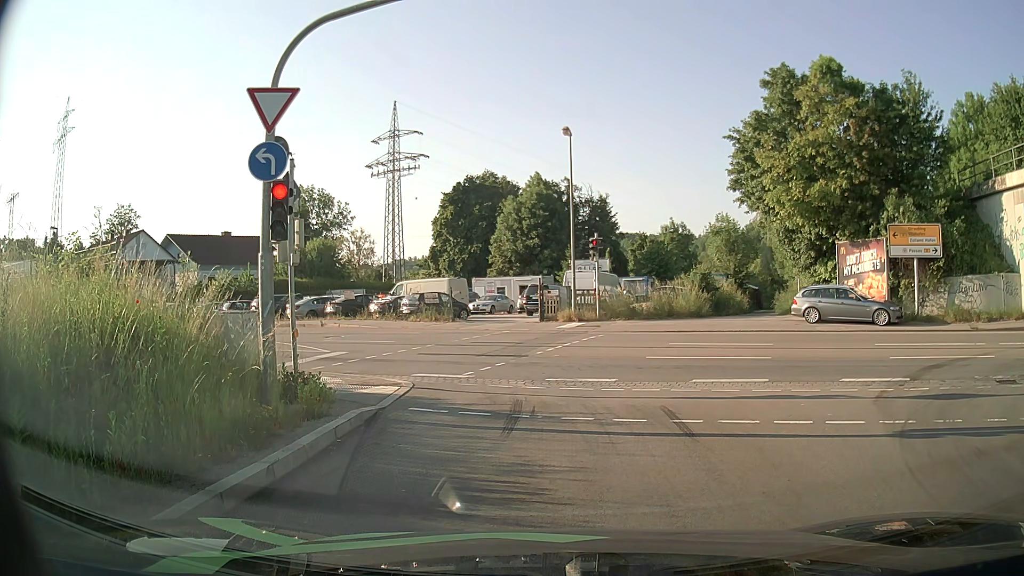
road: primary_link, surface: asphalt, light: Day
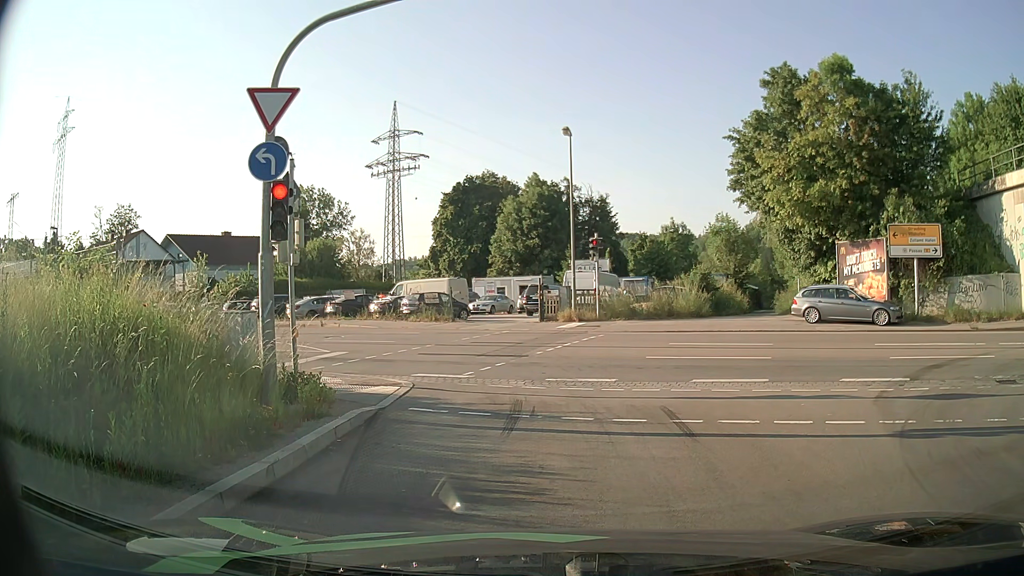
(0.0, 0.0) m; 0°
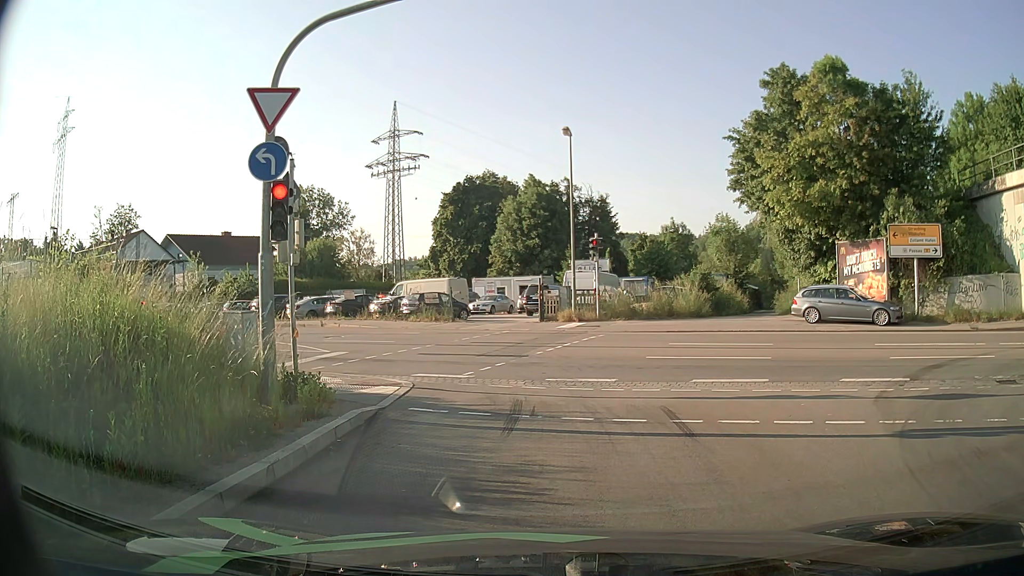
(0.0, 0.0) m; 0°
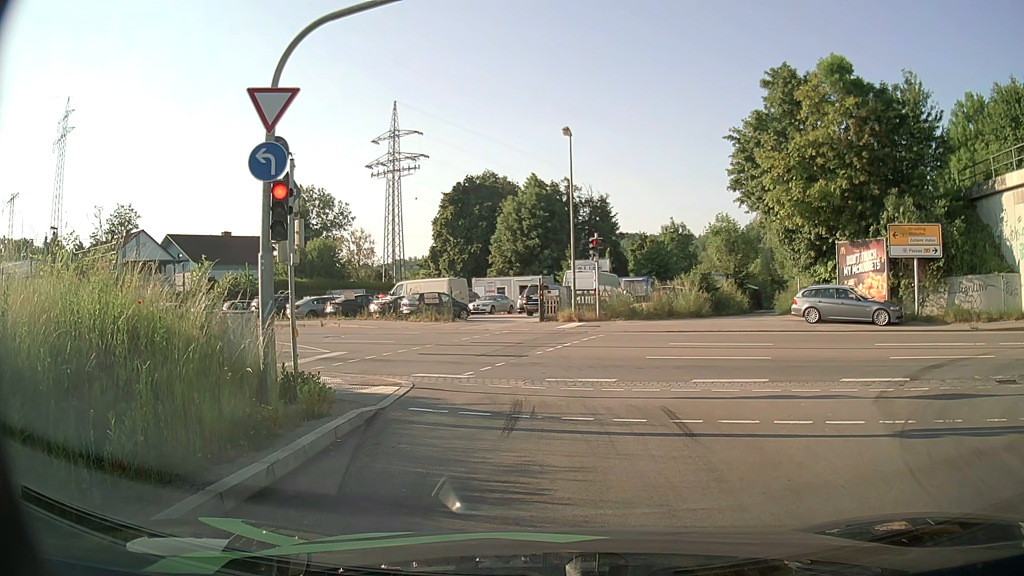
(0.0, 0.0) m; 0°
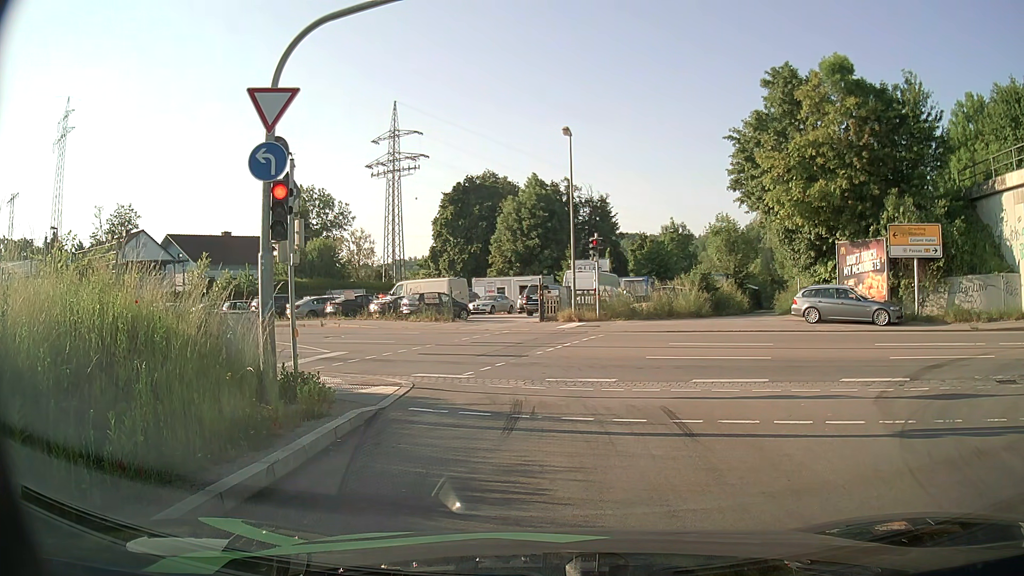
(0.0, 0.0) m; 0°
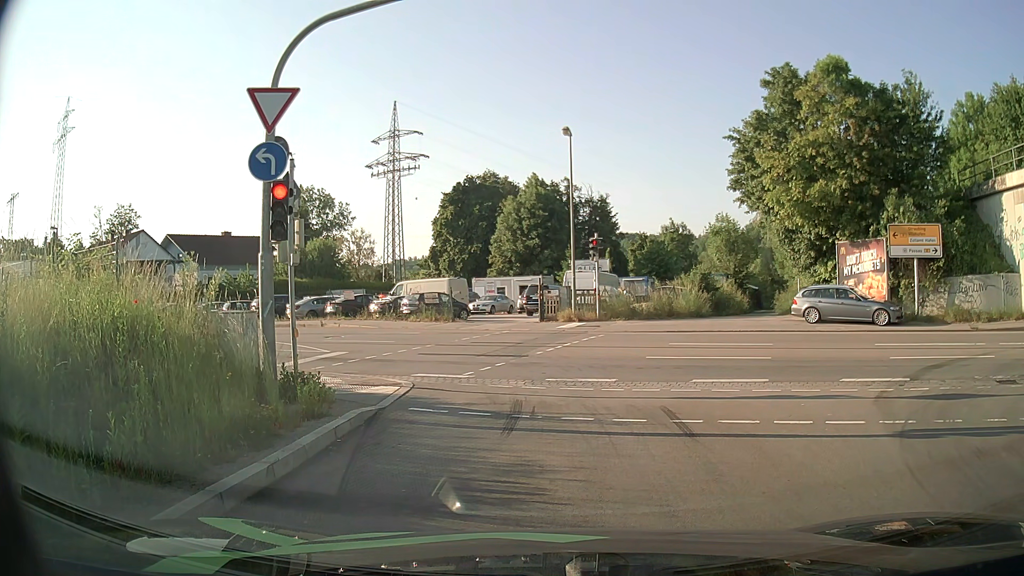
(0.0, 0.0) m; 0°
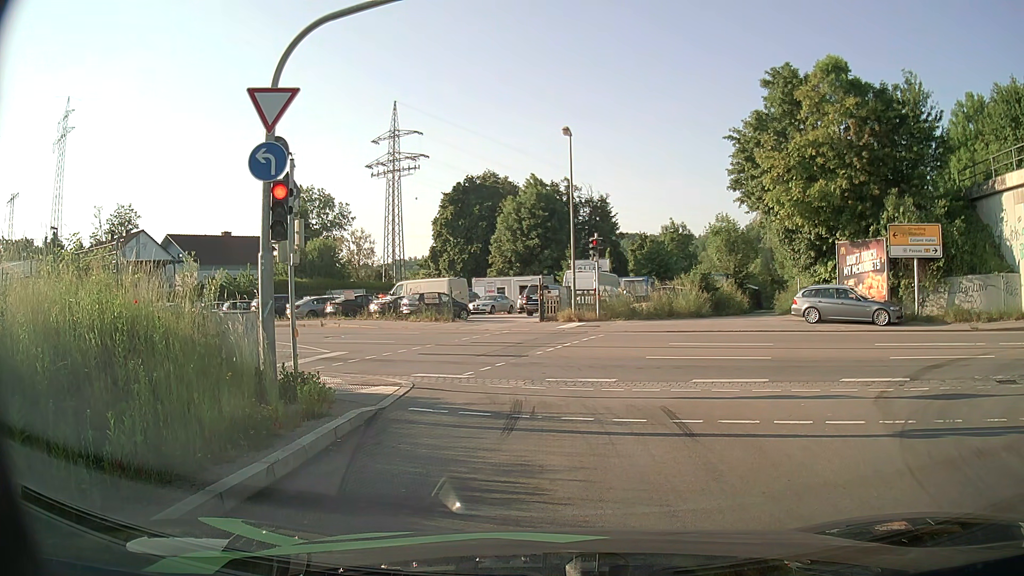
(0.0, 0.0) m; 0°
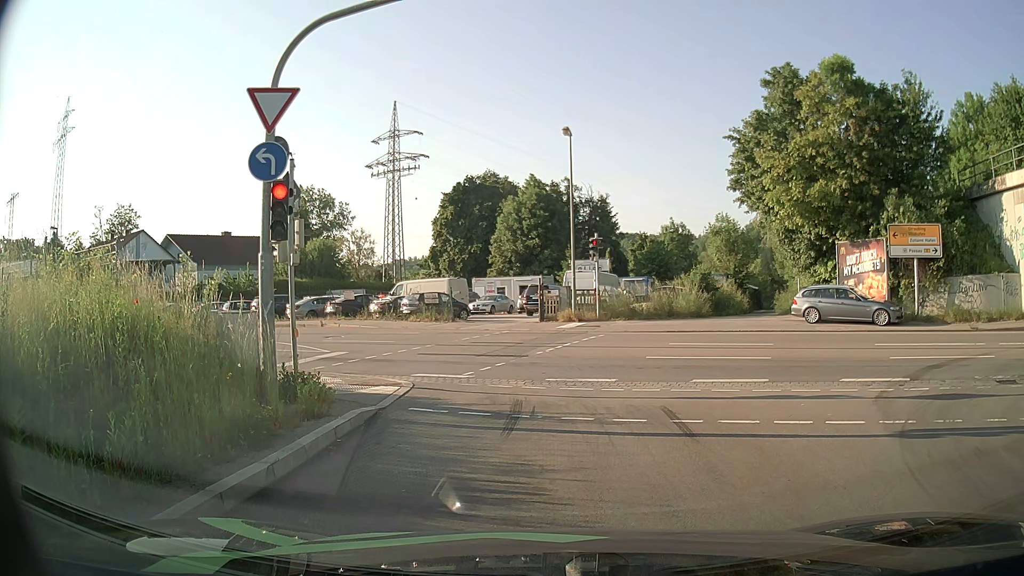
(0.0, 0.0) m; 0°
